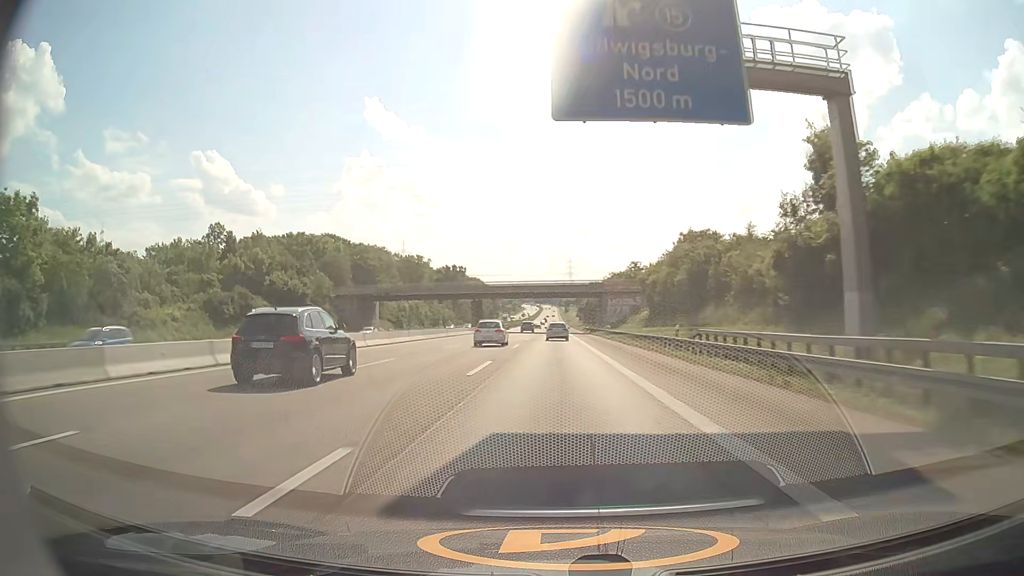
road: motorway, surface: asphalt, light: Day
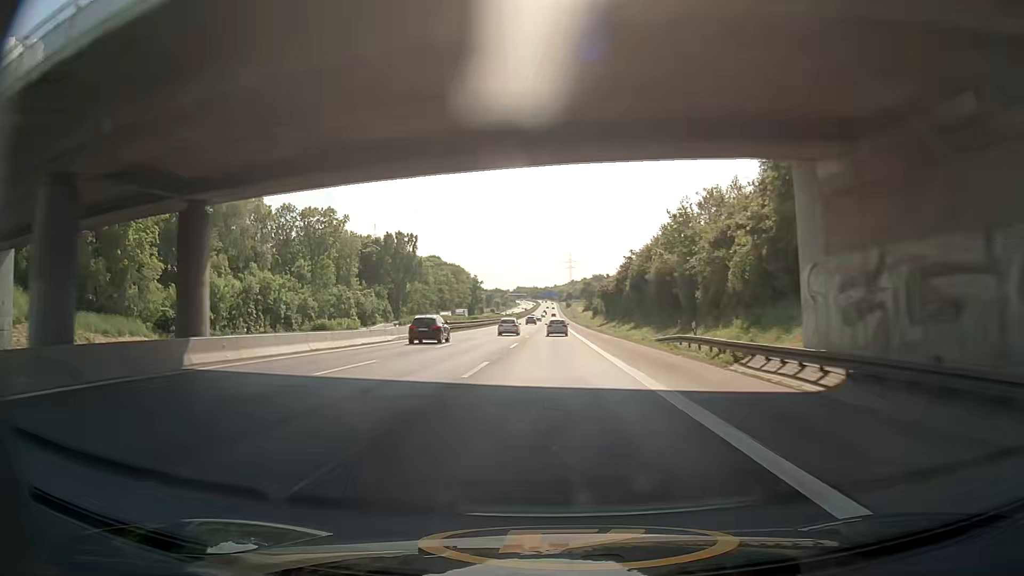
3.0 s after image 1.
(+0.3, +90.2) m; 0°
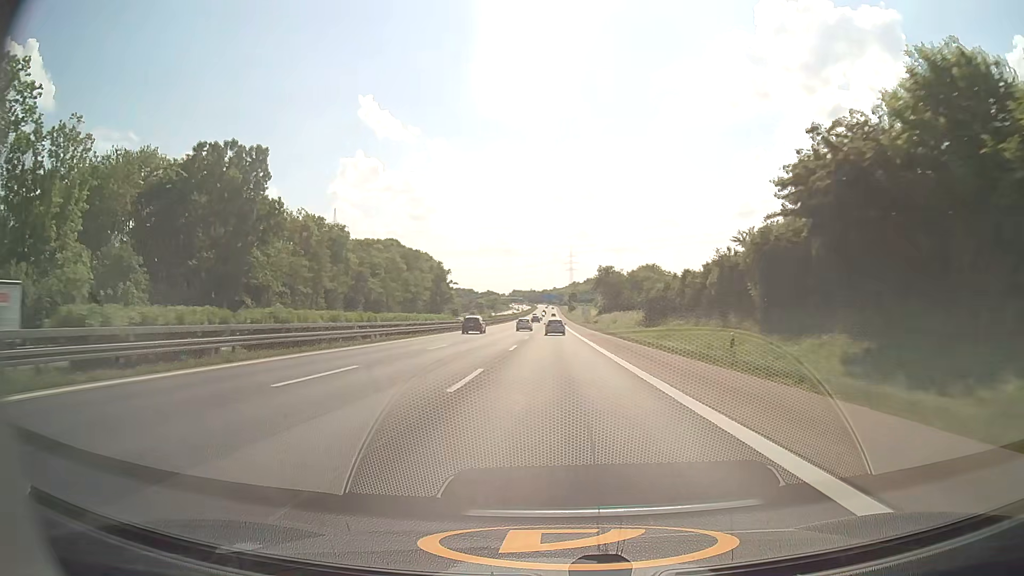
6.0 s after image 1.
(-0.4, +91.4) m; 0°
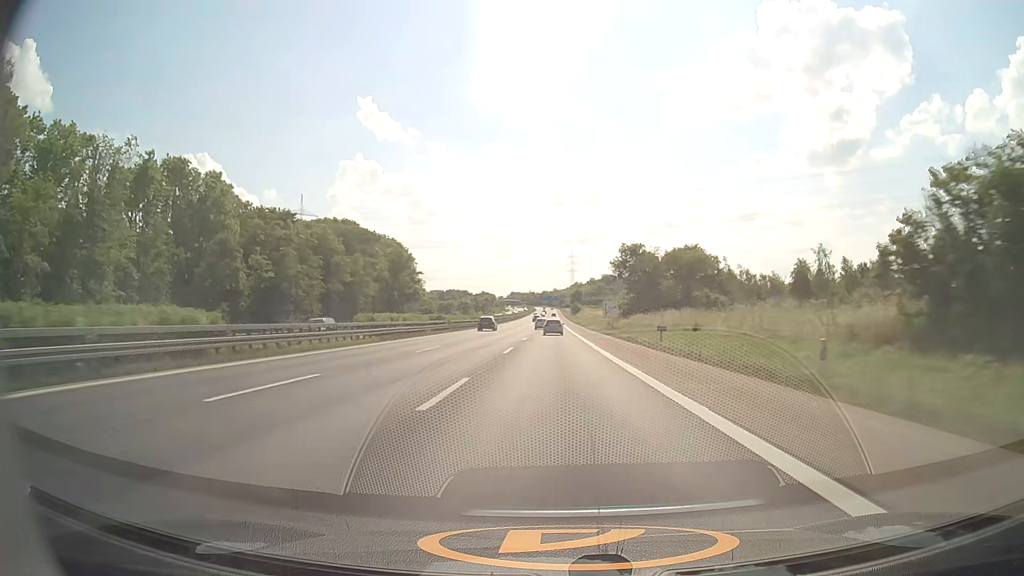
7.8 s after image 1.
(-0.1, +56.0) m; 0°
(0, +10) (0, +20) (0, +30) (0, +40) (0, +50) (0, +60) (0, +70) (0, +80) (0, +90) (0, +100) m
